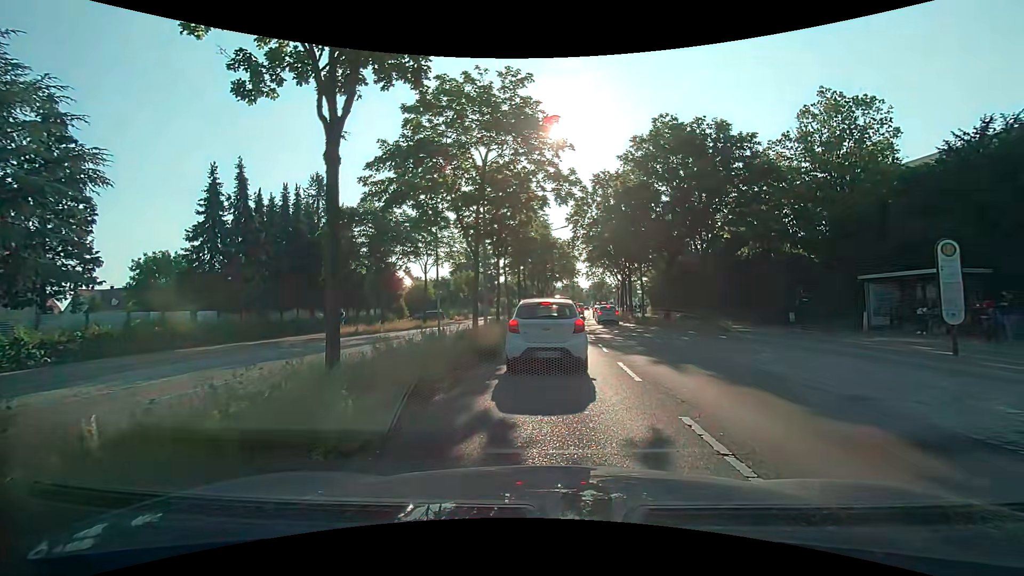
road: primary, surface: asphalt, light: Day
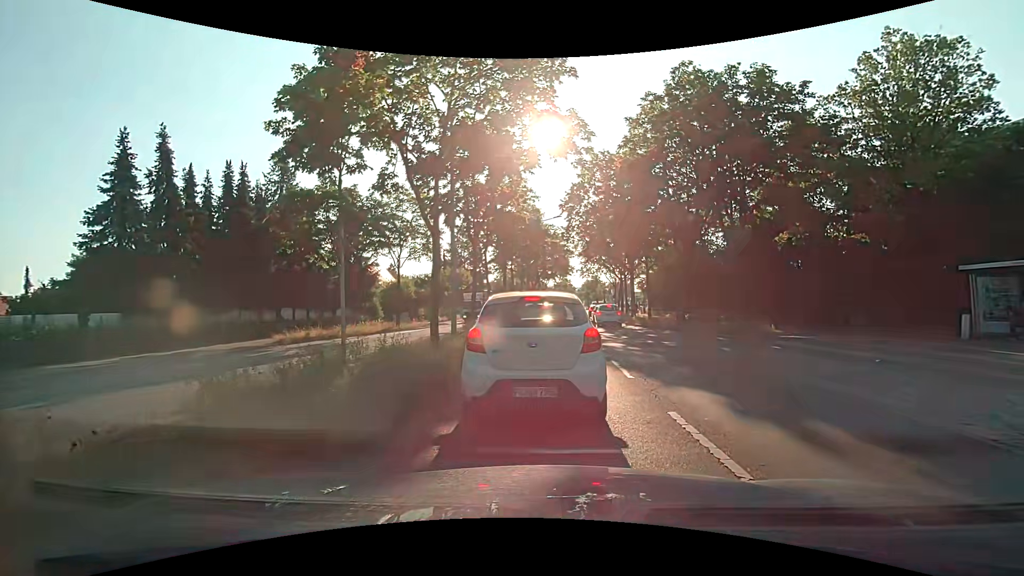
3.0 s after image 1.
(+0.3, +5.7) m; 0°
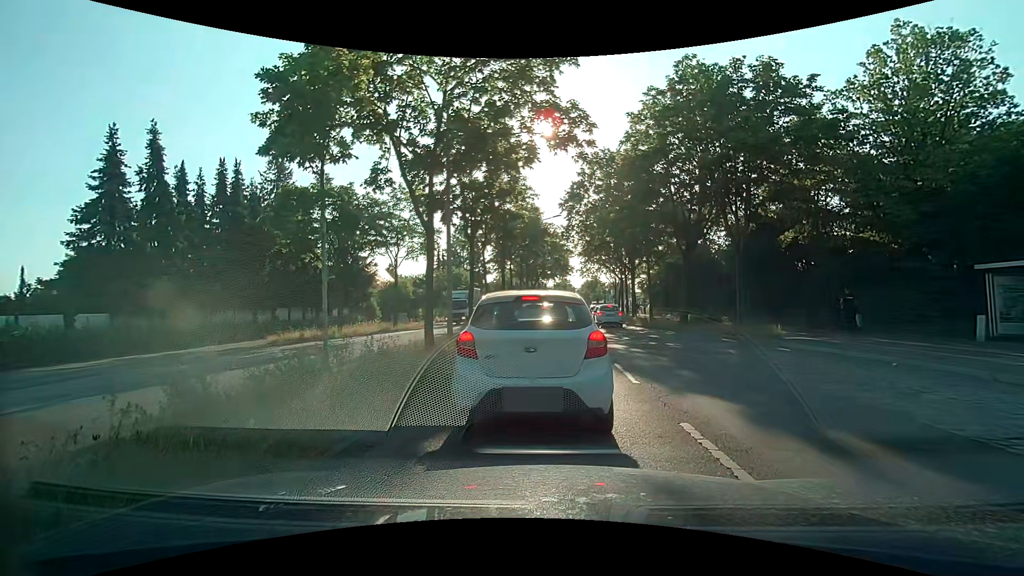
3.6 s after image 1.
(0.0, +0.5) m; 0°
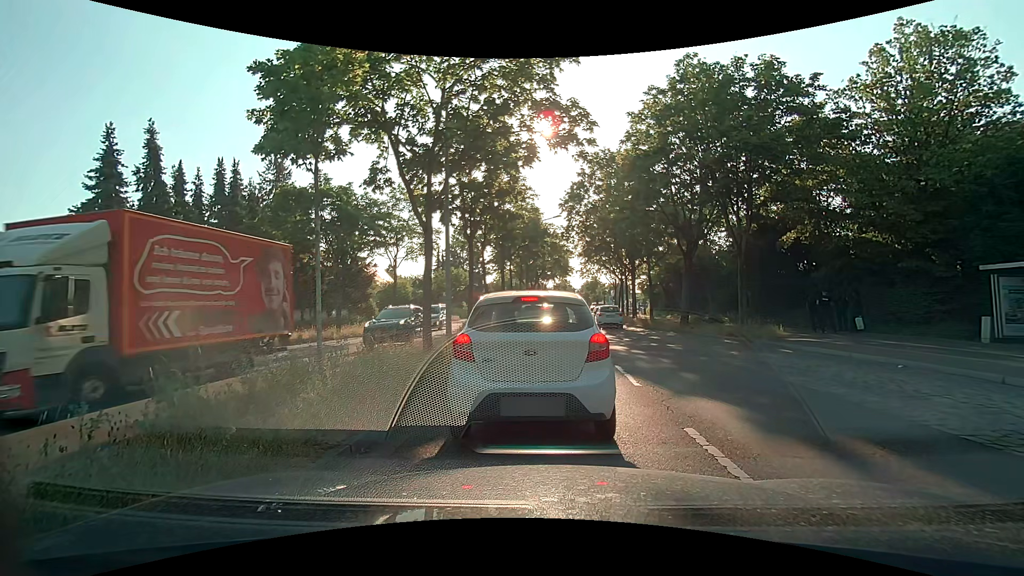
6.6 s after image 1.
(0.0, +0.3) m; 0°
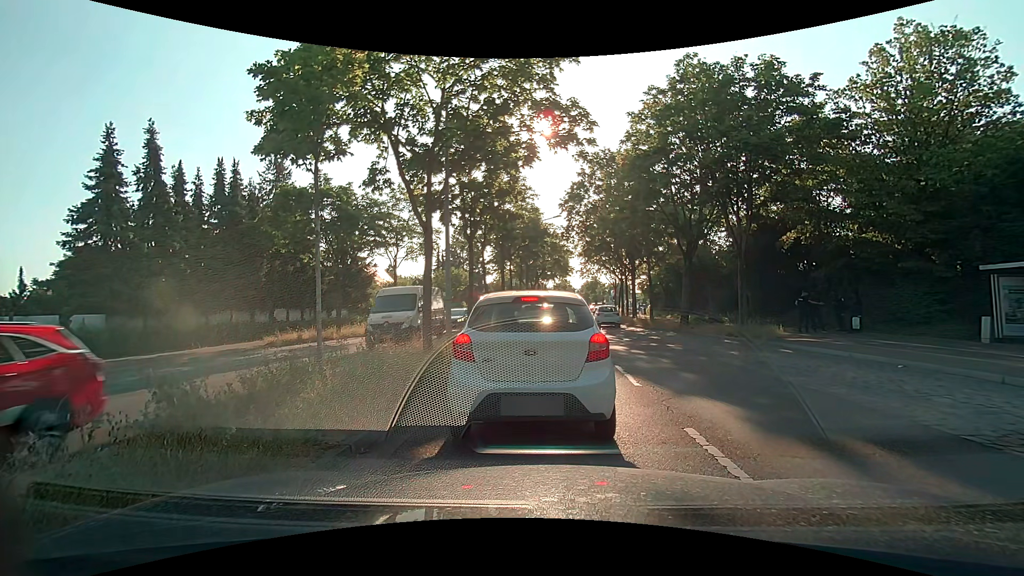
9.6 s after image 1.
(0.0, 0.0) m; 0°
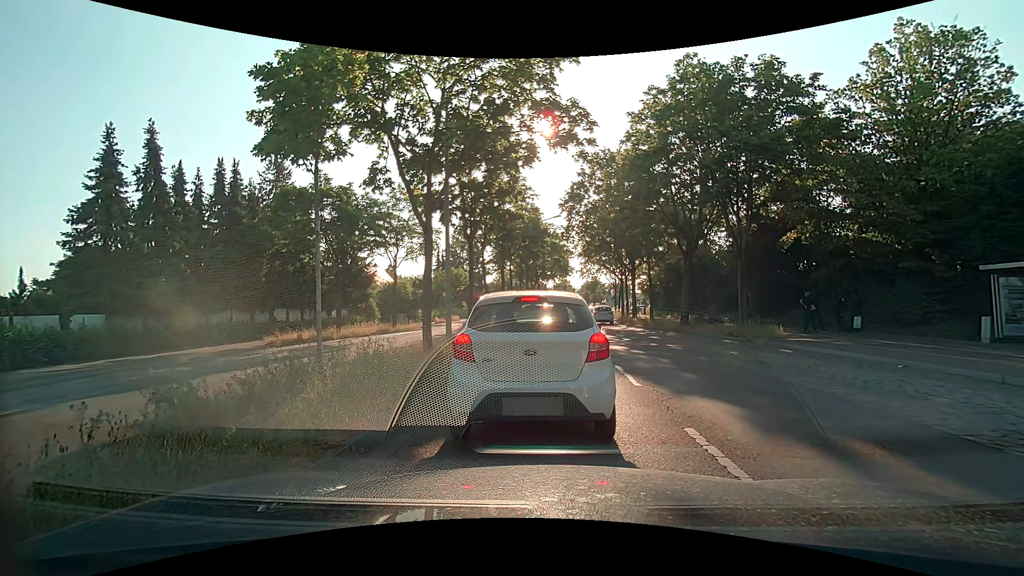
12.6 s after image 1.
(0.0, 0.0) m; 0°
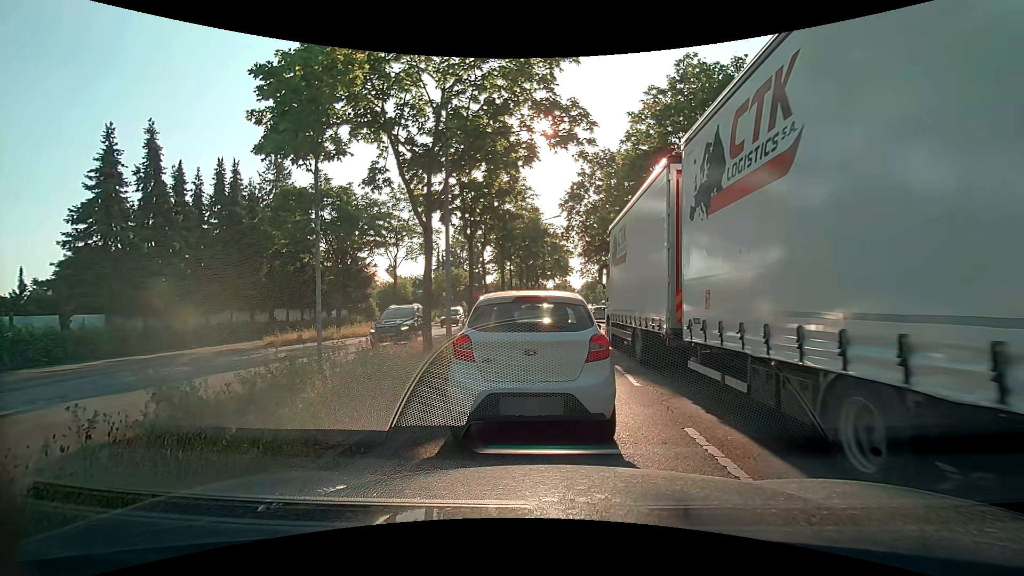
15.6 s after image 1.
(0.0, 0.0) m; 0°
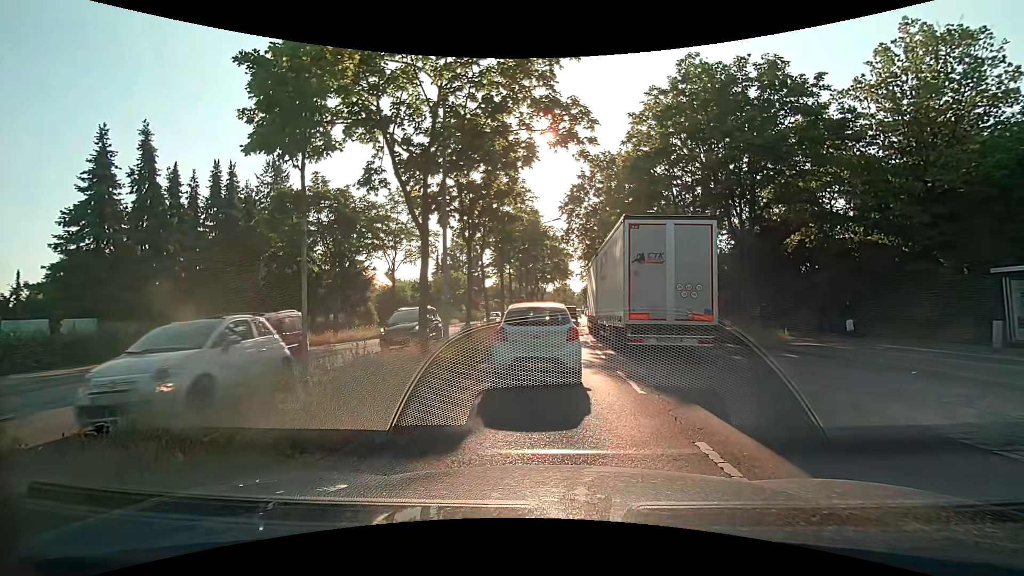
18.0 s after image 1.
(0.0, +0.5) m; 0°
